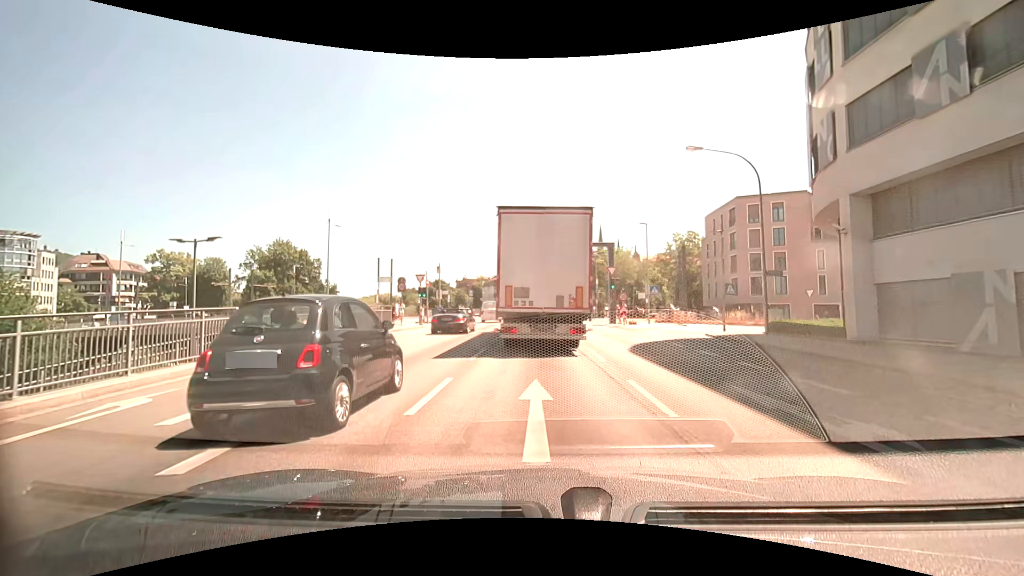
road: primary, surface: asphalt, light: Day
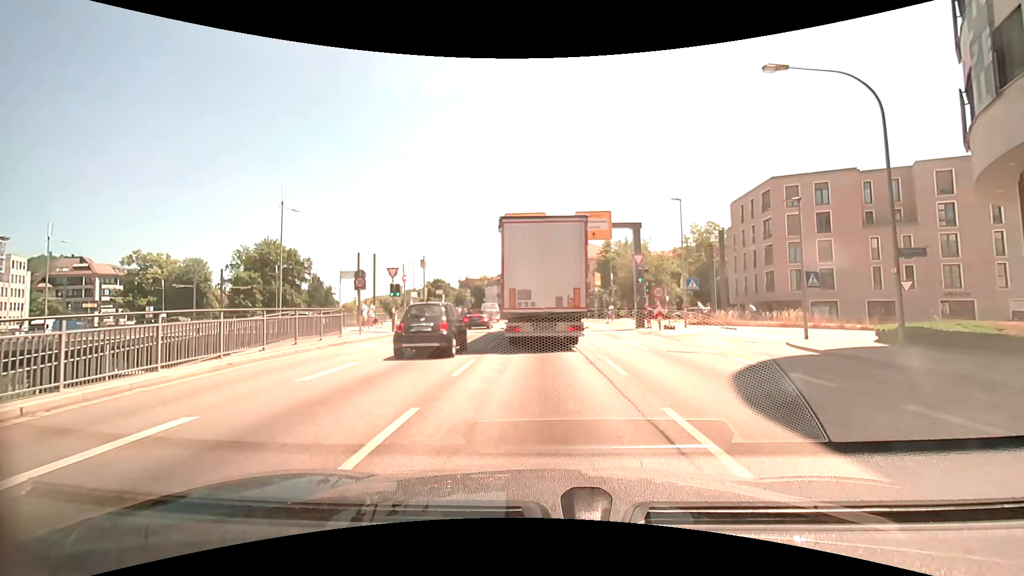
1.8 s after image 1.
(+0.1, +8.6) m; 0°
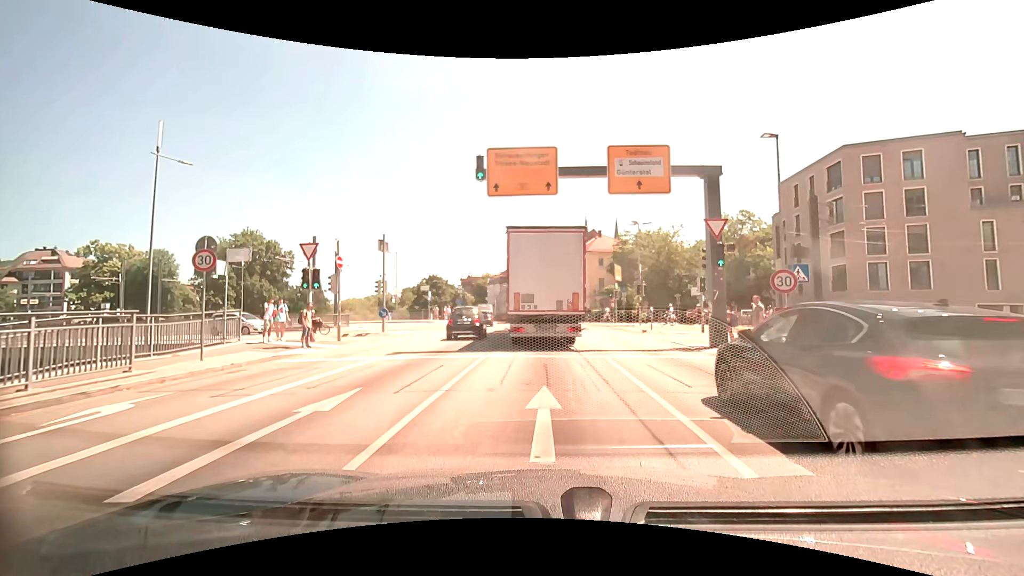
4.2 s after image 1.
(-0.1, +12.1) m; -1°
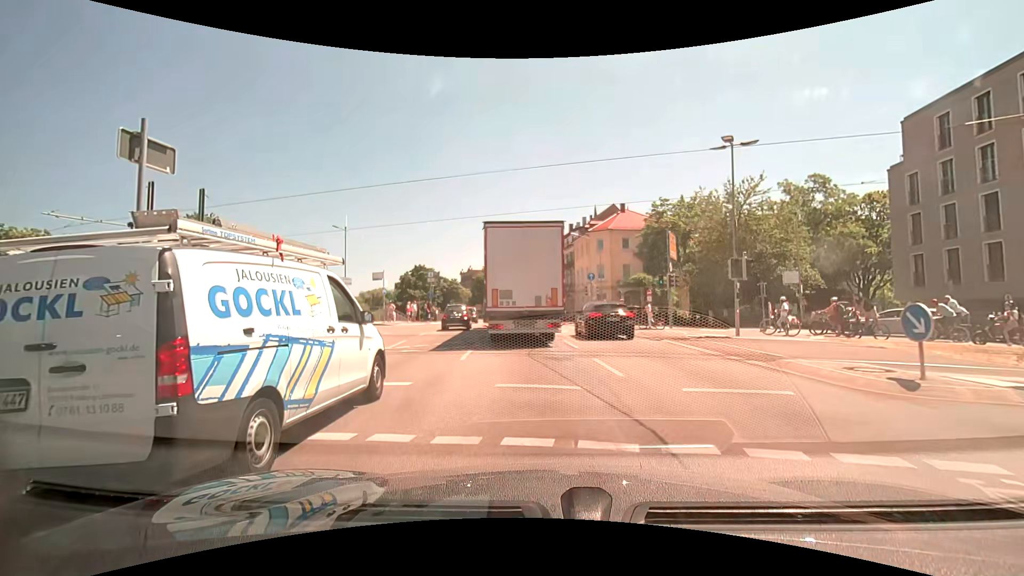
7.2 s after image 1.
(+0.1, +18.7) m; 0°
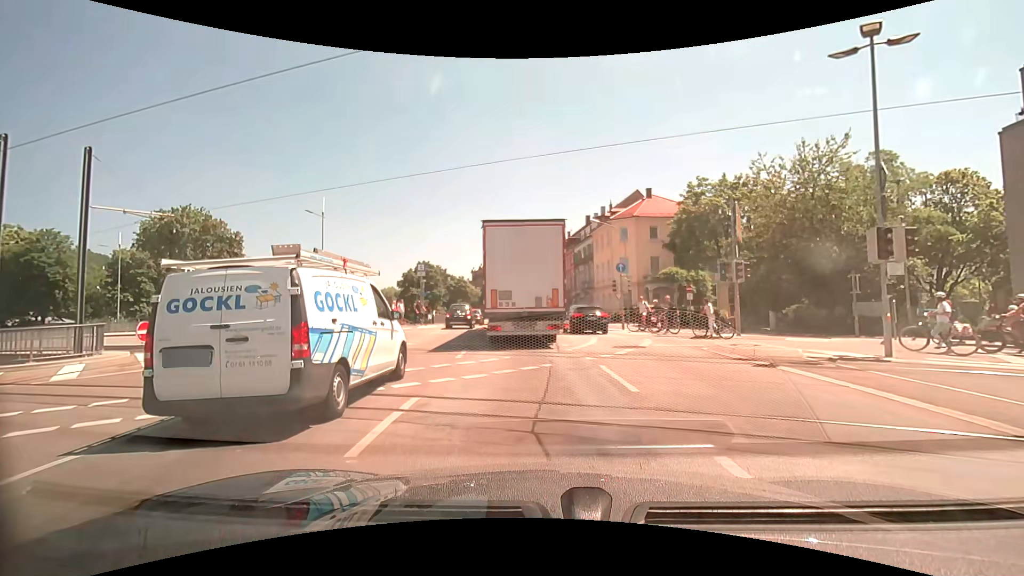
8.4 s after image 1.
(-0.1, +7.8) m; -2°
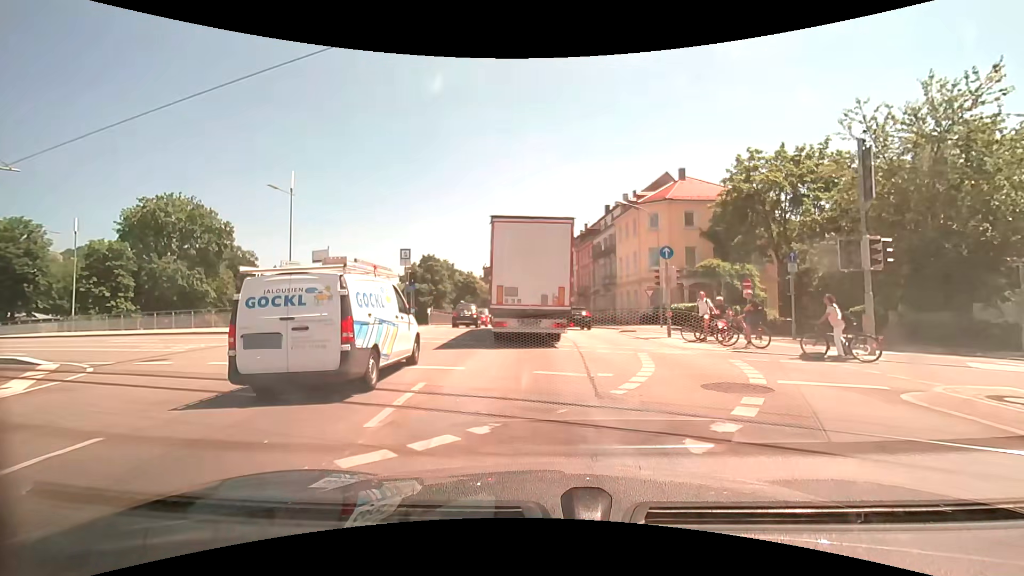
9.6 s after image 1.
(-0.1, +7.3) m; -2°
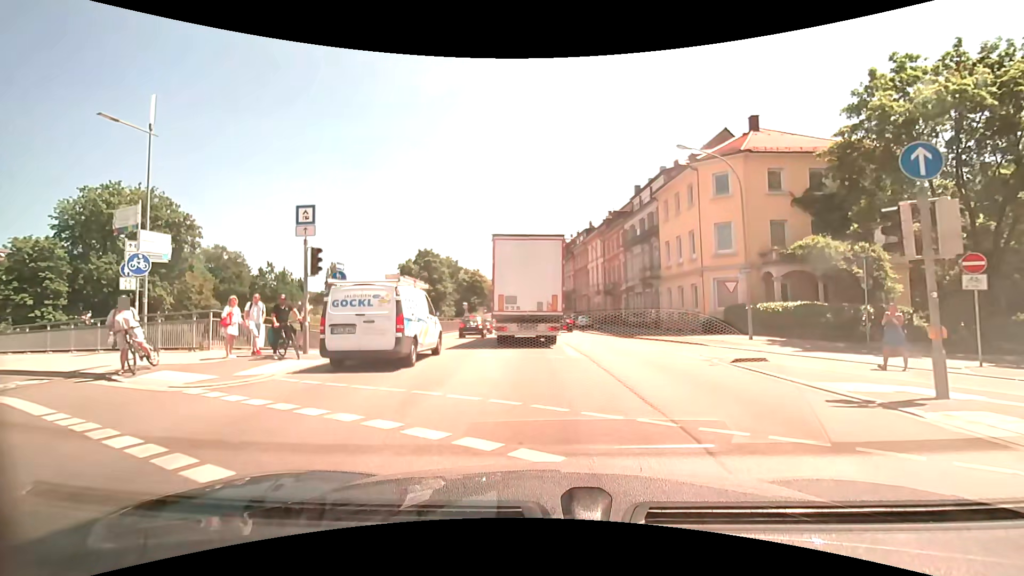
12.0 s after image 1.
(-0.1, +13.3) m; -1°
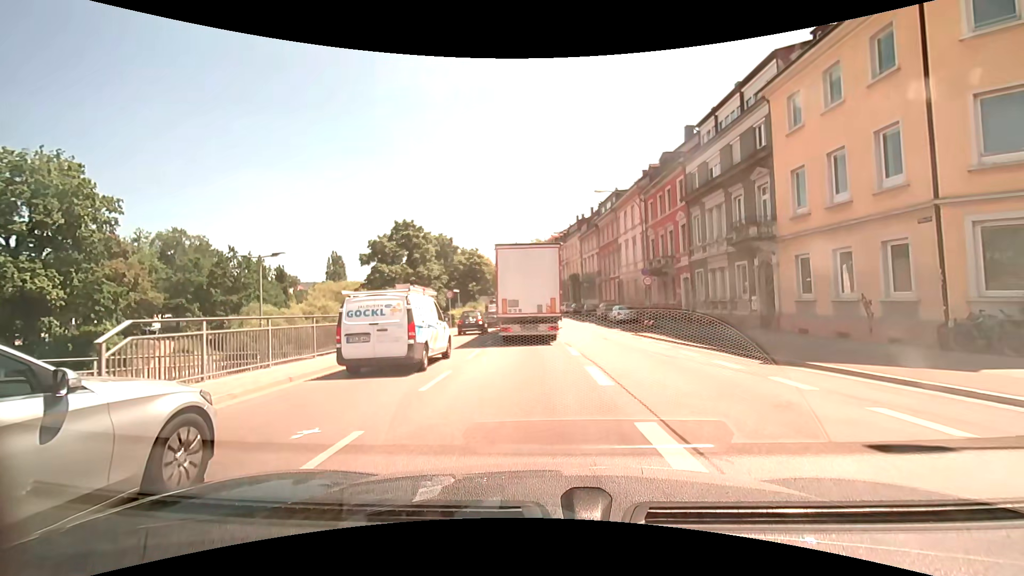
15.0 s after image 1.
(-0.5, +17.8) m; -2°
